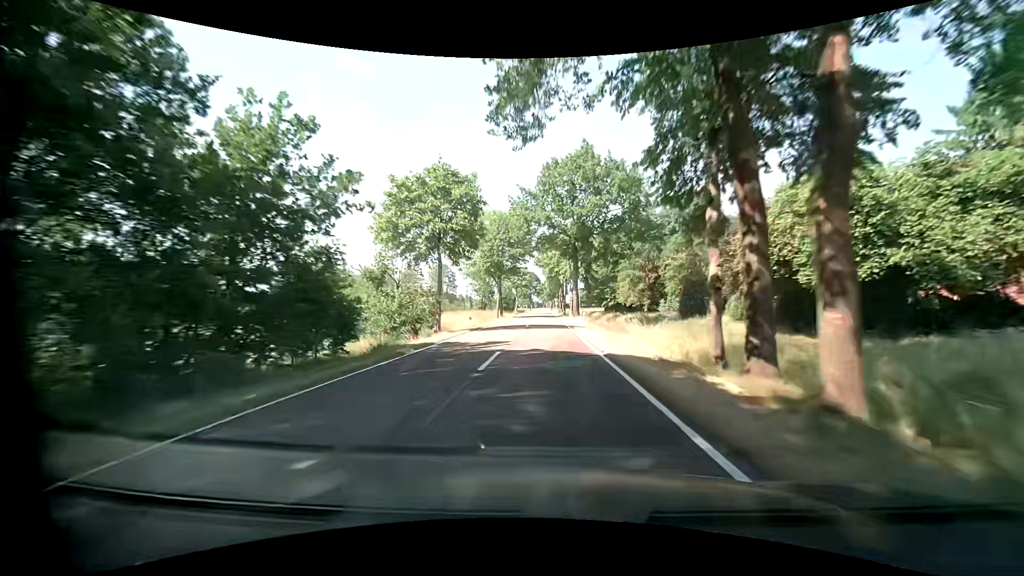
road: tertiary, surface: asphalt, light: Day
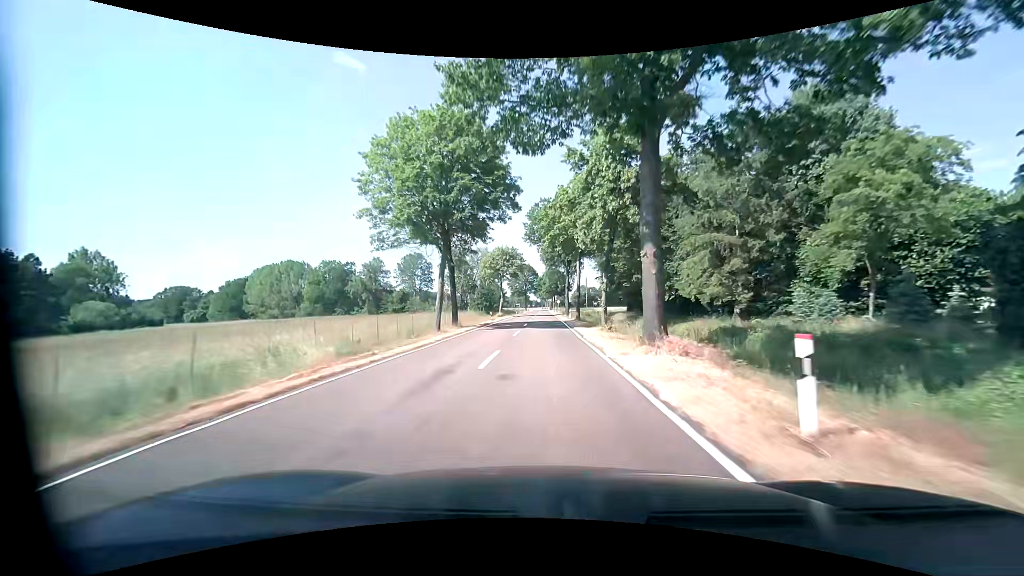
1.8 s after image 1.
(+0.2, +35.5) m; +1°
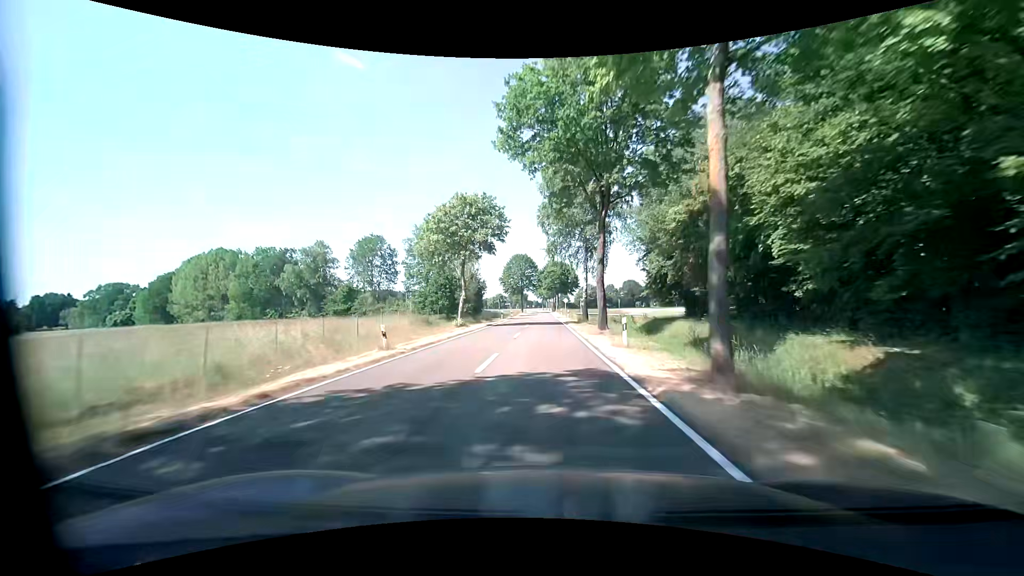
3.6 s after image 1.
(-0.2, +35.5) m; 0°
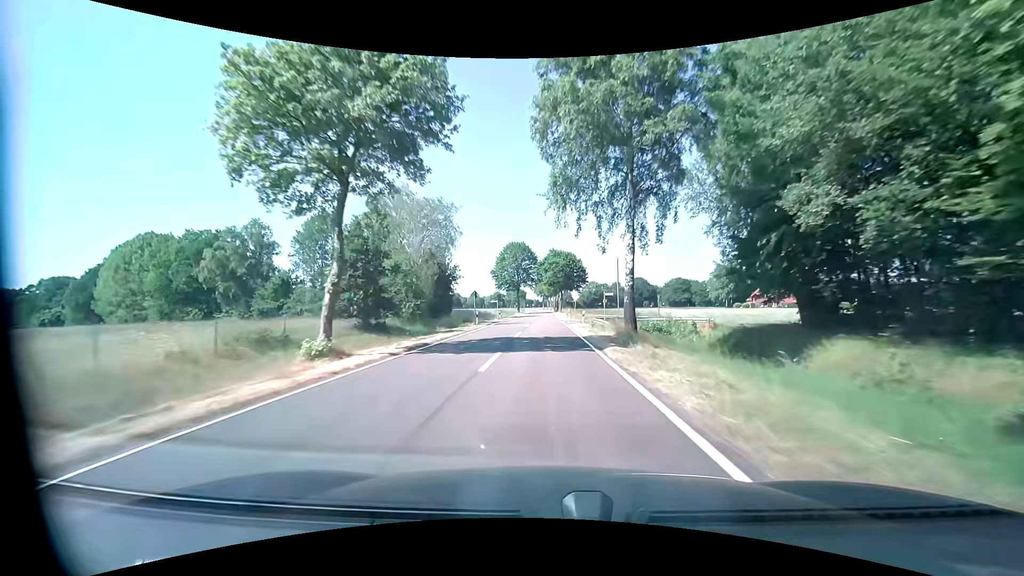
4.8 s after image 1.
(0.0, +23.7) m; 0°
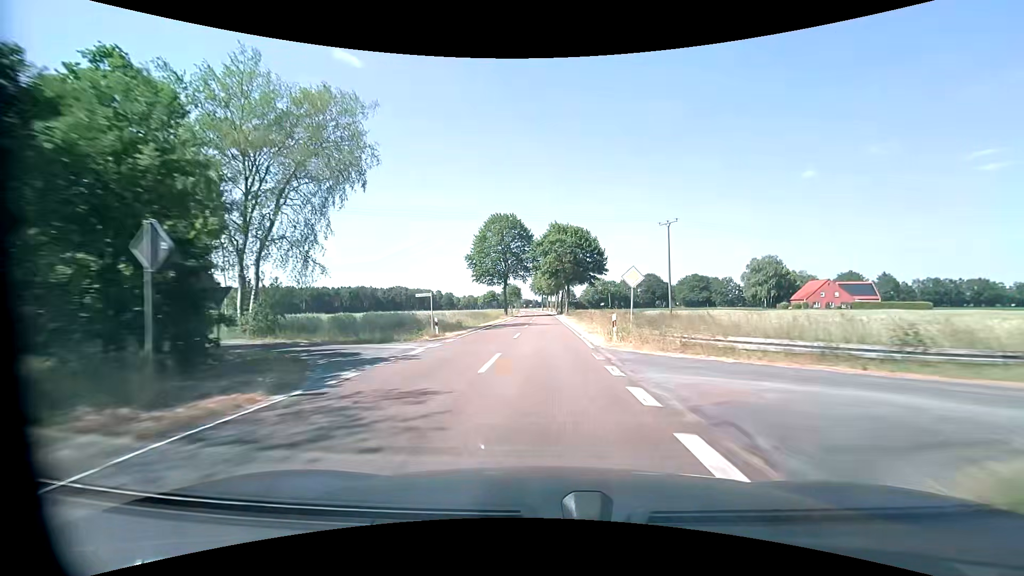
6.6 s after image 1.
(-0.2, +35.6) m; 0°
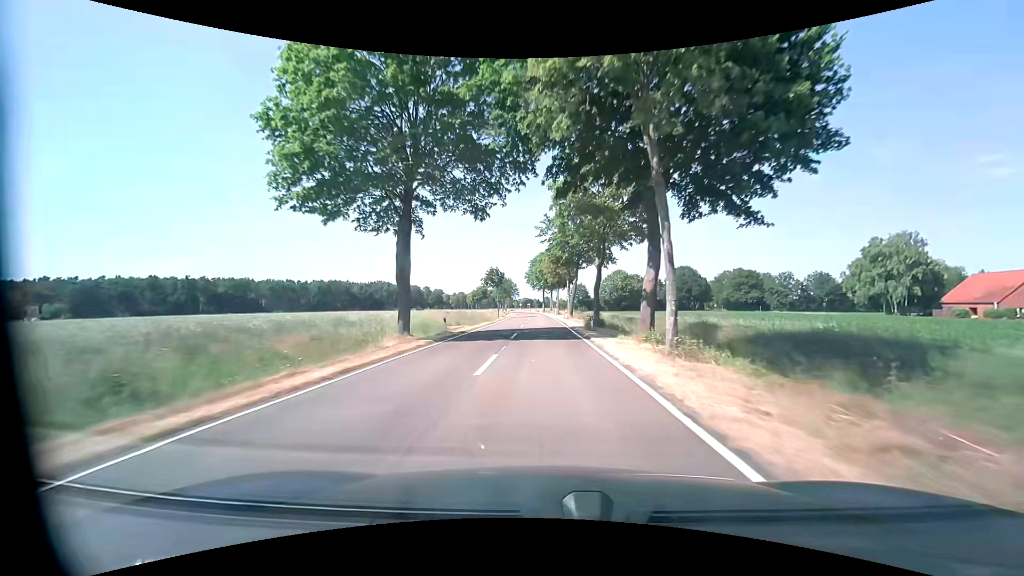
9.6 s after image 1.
(0.0, +59.2) m; 0°
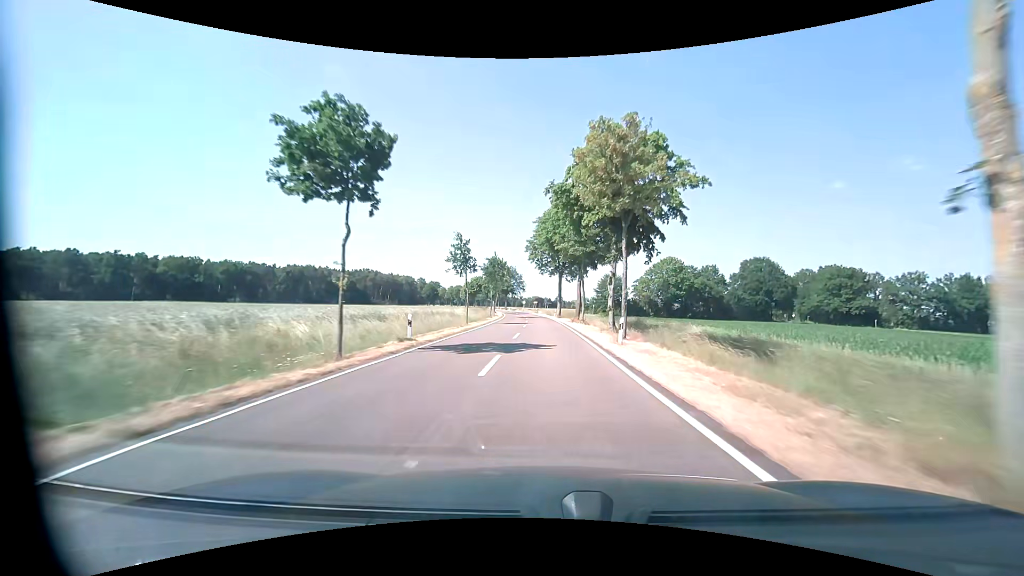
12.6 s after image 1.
(-0.8, +59.1) m; -1°
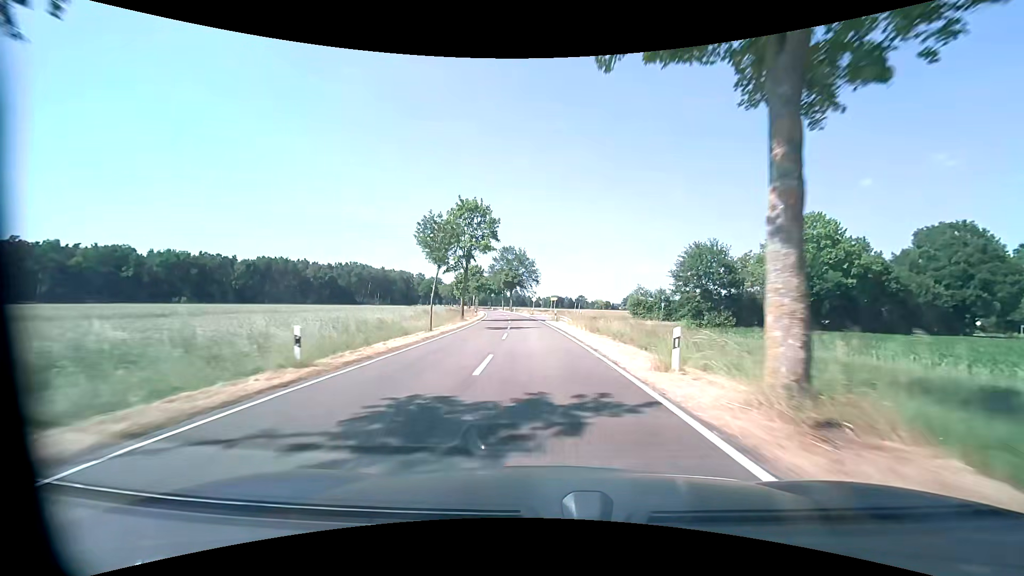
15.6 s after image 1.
(-0.9, +59.1) m; -2°
(0, +10) (0, +20) (-1, +30) (-1, +40) (-2, +50) (-3, +60) (-4, +70) (-5, +80) (-6, +90) (-8, +100) m
